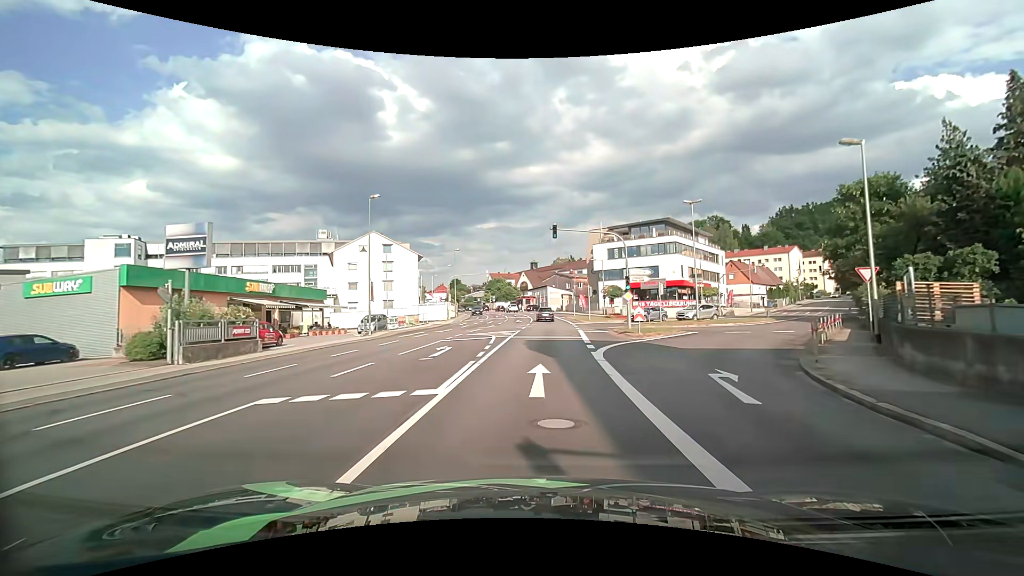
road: tertiary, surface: asphalt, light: Day
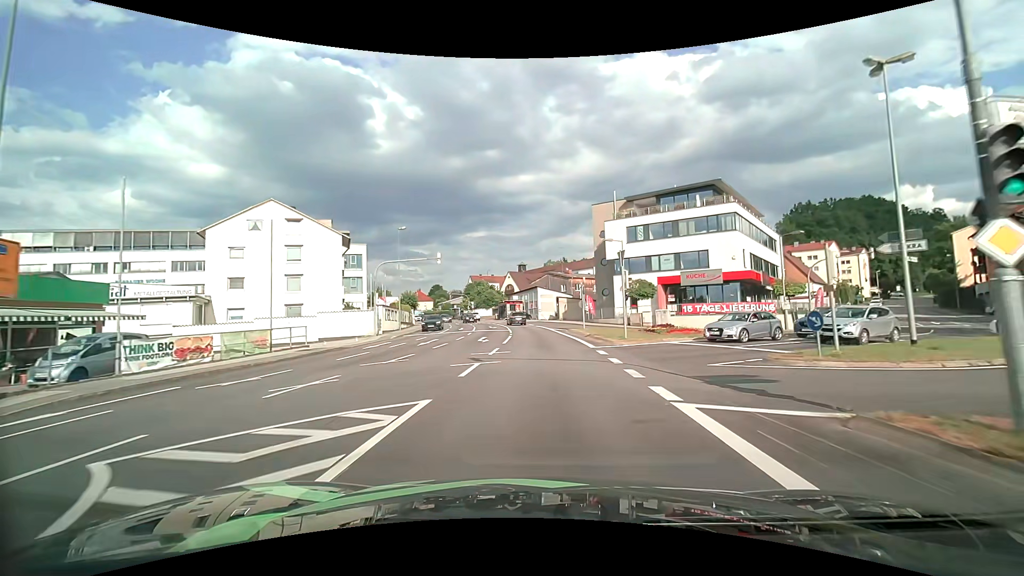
(+0.3, +25.2) m; +1°
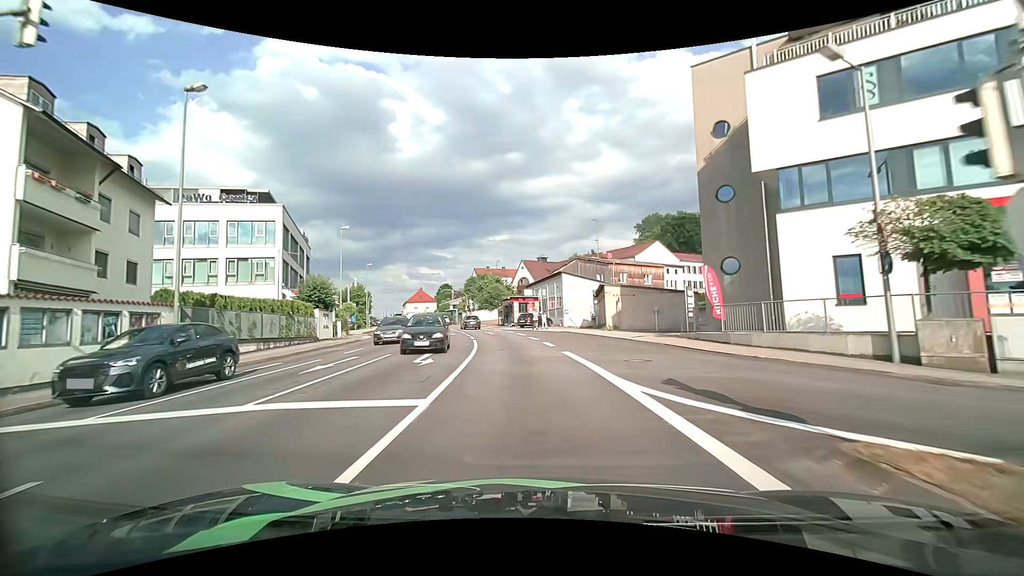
(-0.2, +32.4) m; -3°
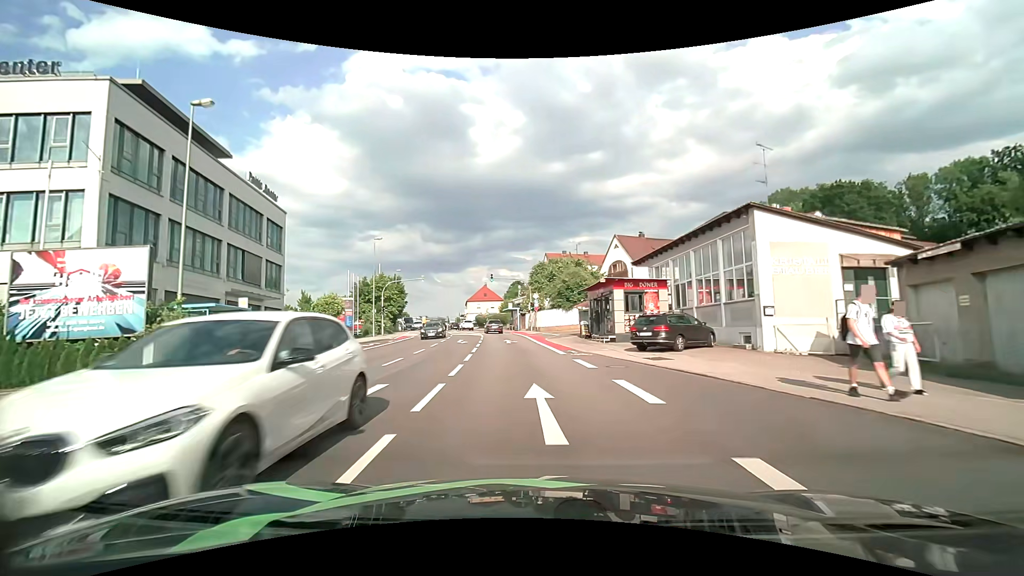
(-2.3, +30.2) m; -9°
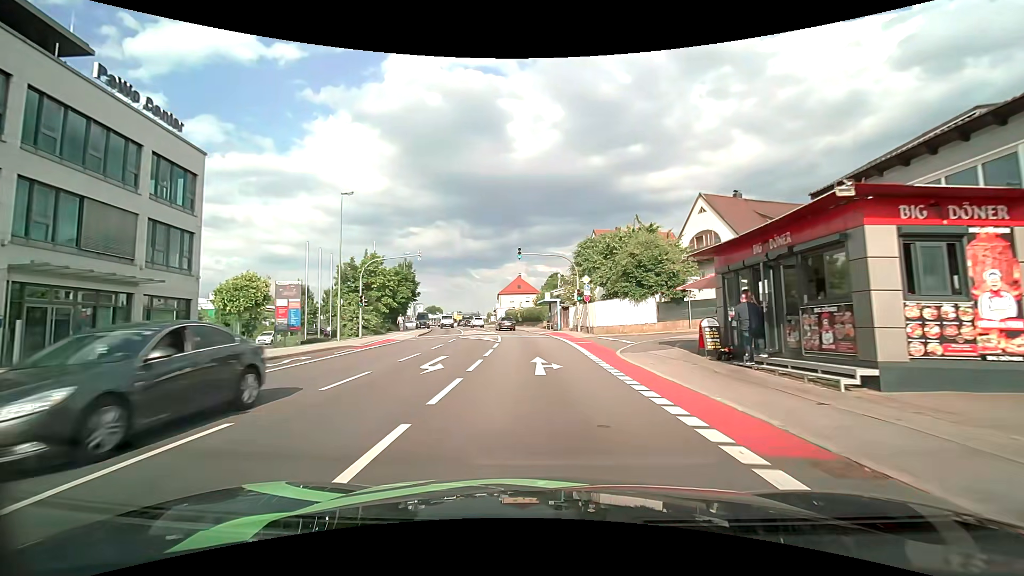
(-0.8, +18.1) m; -4°
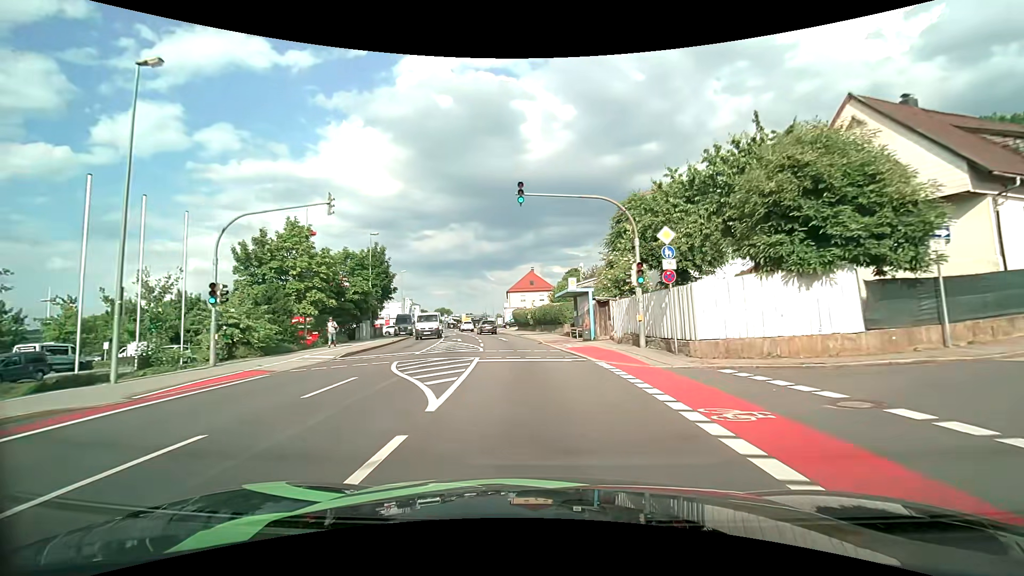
(-0.3, +18.7) m; -2°
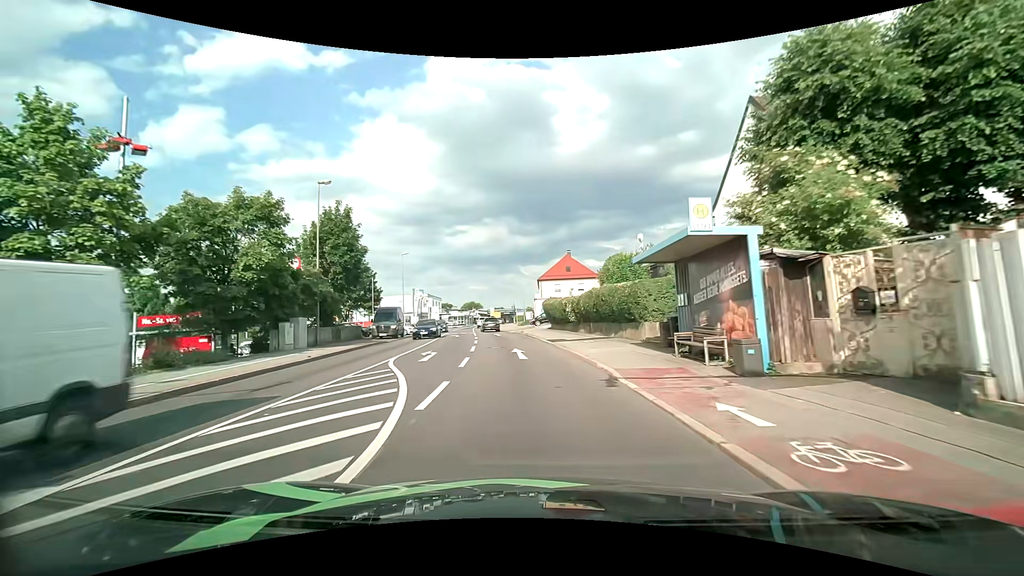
(-0.5, +18.3) m; -3°
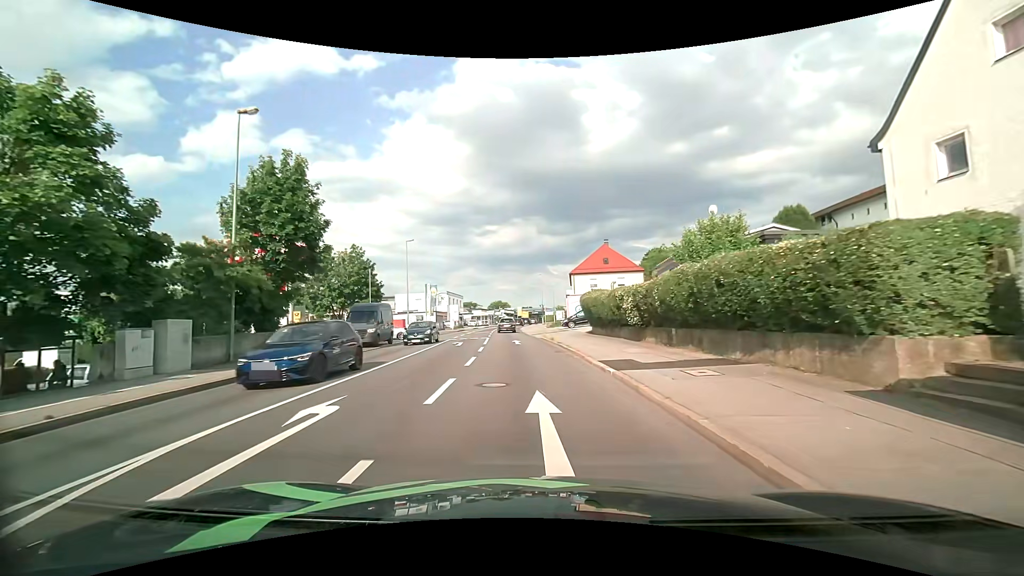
(-0.4, +11.6) m; -3°
(0, +10) (-1, +20) (-2, +30) (-3, +40) (-3, +50) (-4, +60) (-5, +70) (-5, +80) (-5, +90) (-5, +100) m
